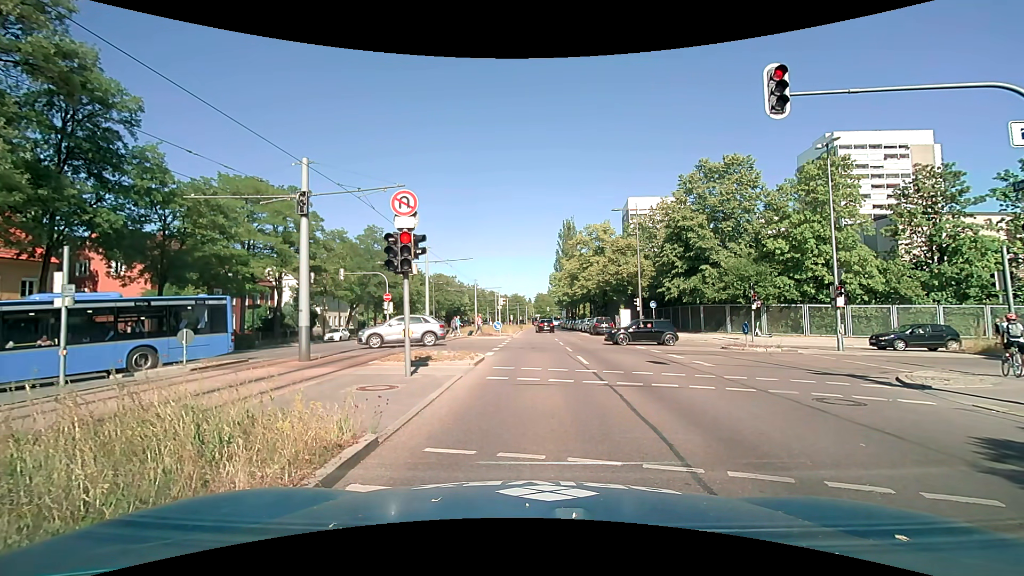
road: secondary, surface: asphalt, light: Day
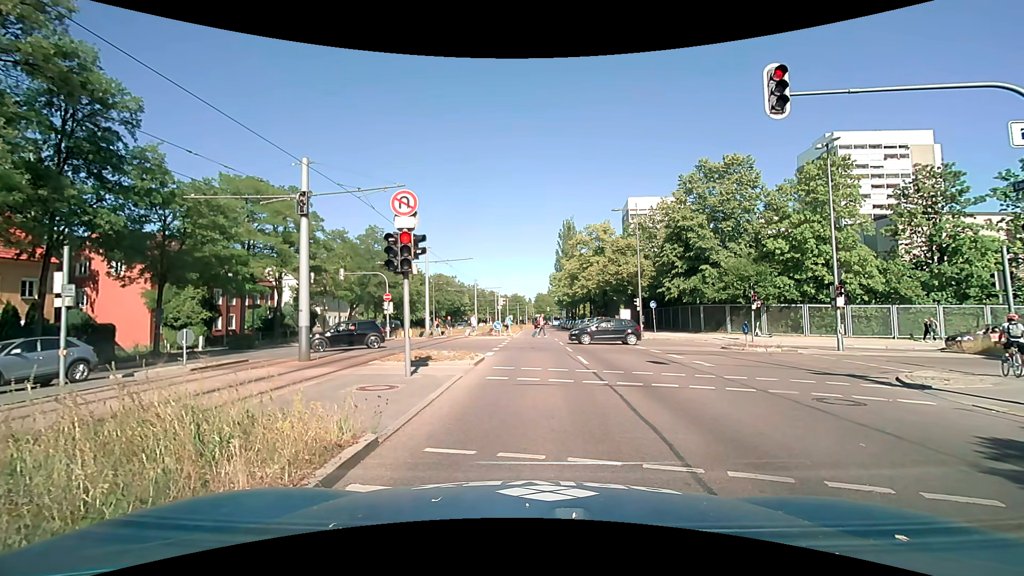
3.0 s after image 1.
(0.0, 0.0) m; 0°
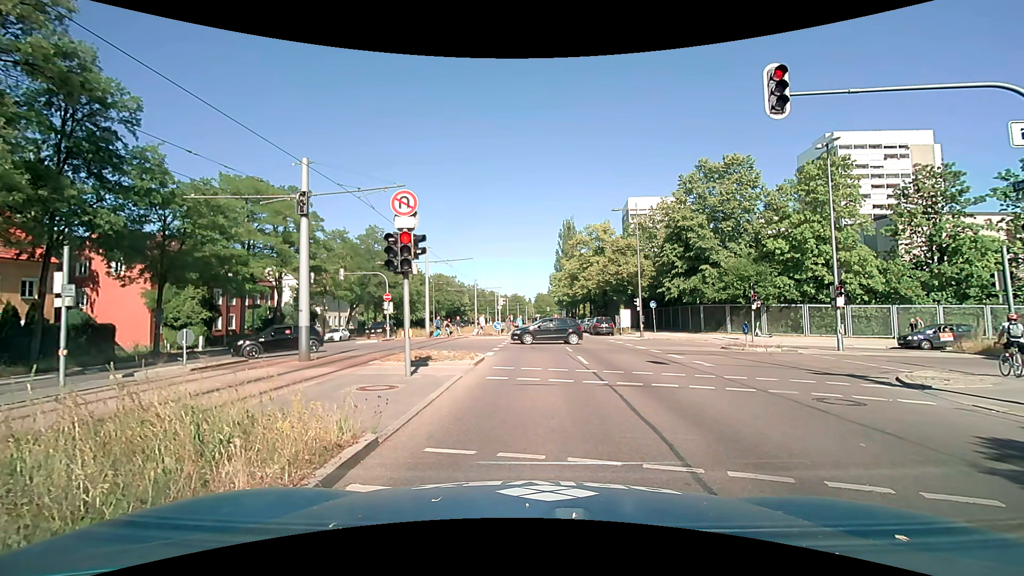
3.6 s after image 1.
(0.0, 0.0) m; 0°
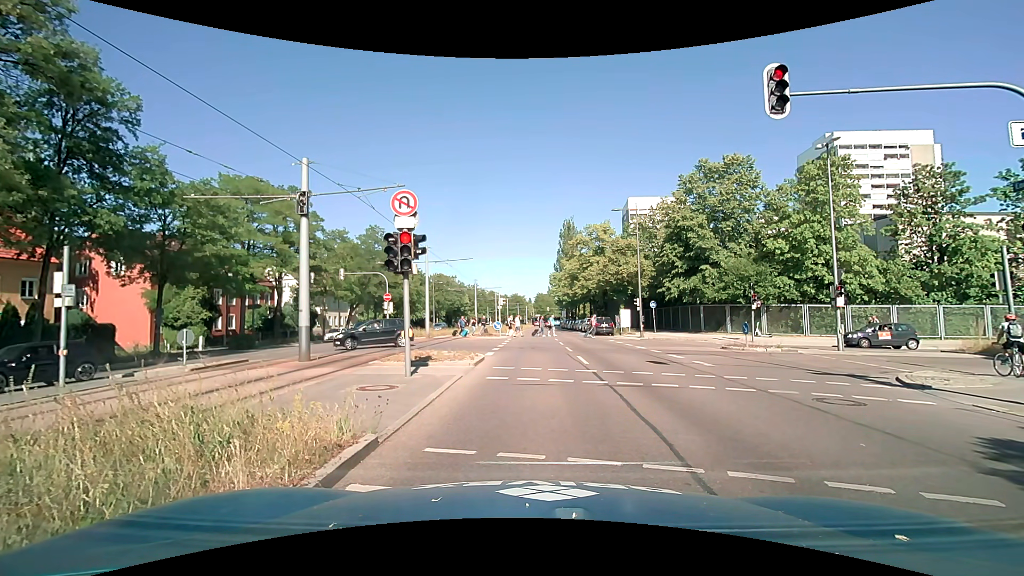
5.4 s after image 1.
(0.0, 0.0) m; 0°
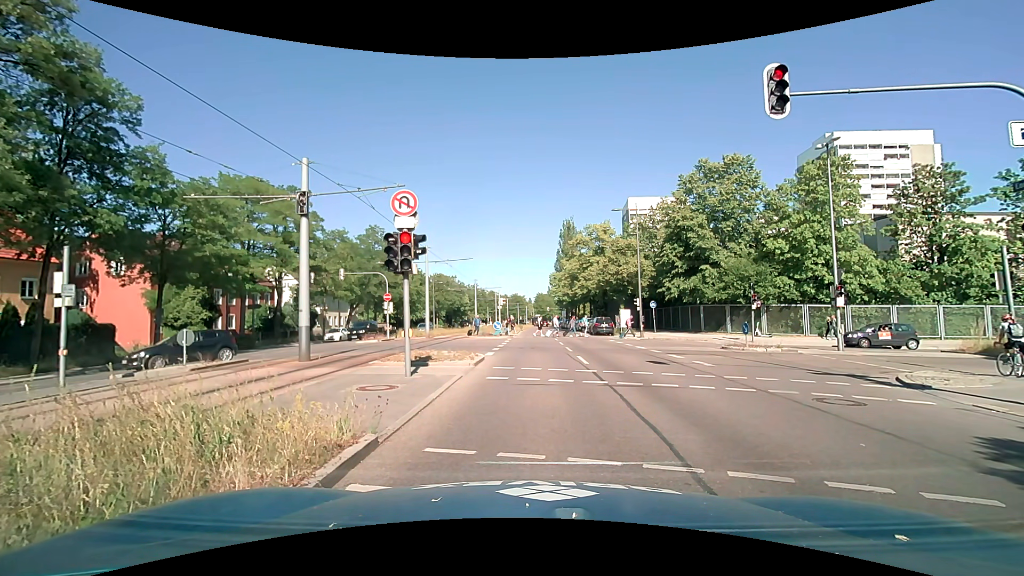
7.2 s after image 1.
(0.0, 0.0) m; 0°
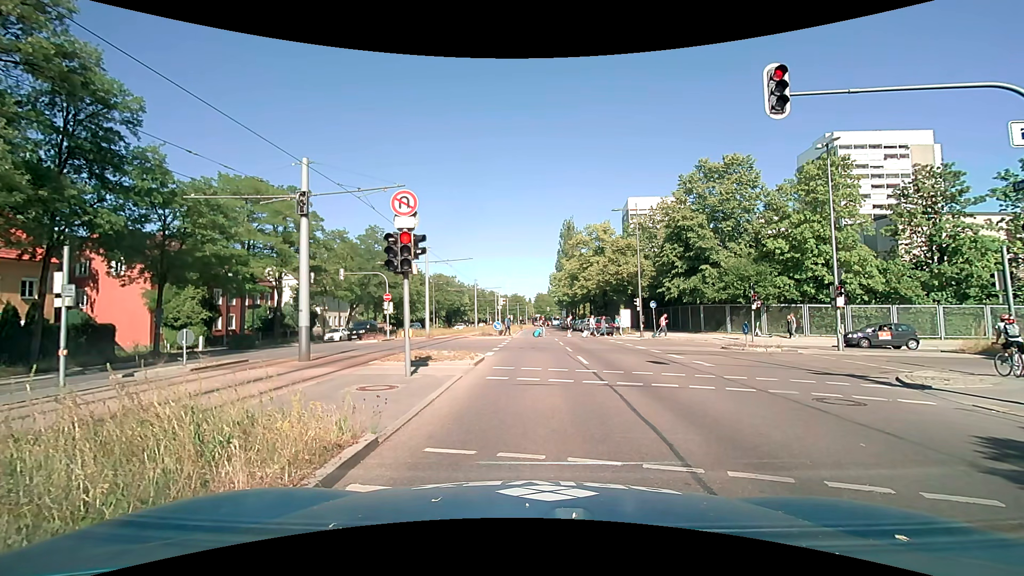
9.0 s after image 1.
(0.0, 0.0) m; 0°
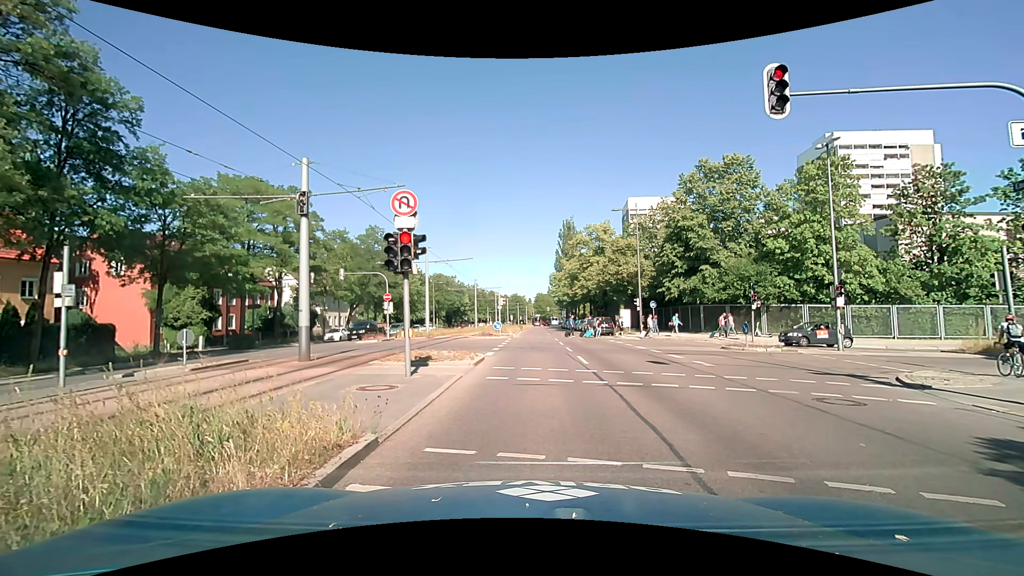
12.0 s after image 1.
(0.0, 0.0) m; 0°
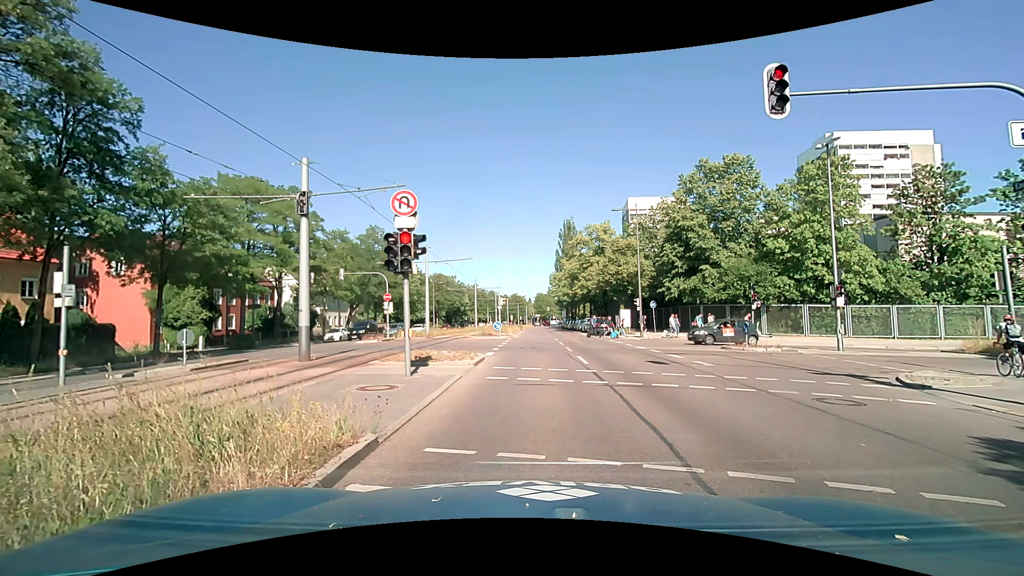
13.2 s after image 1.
(0.0, 0.0) m; 0°
(0, +10) (0, +20) (+1, +30) (+1, +40) (+1, +50) (+1, +60) (+1, +70) (+1, +80) (+2, +90) (+2, +100) m
